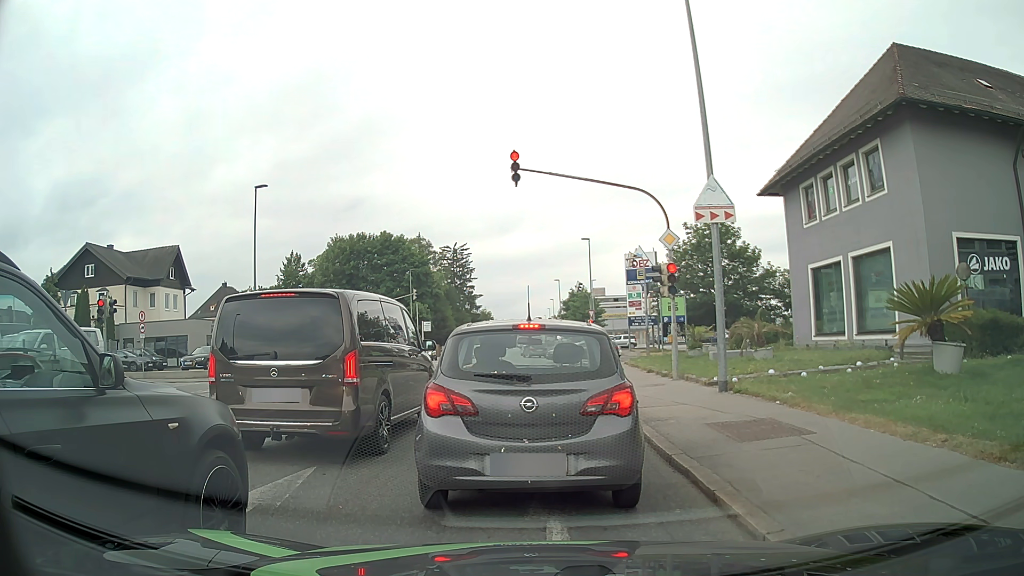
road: tertiary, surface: asphalt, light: Day
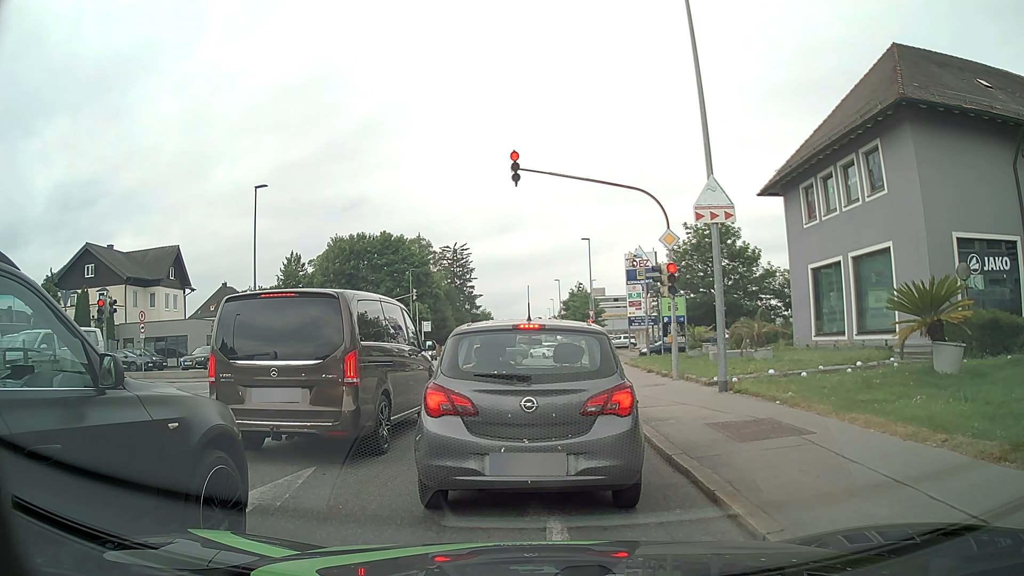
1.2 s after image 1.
(0.0, 0.0) m; 0°
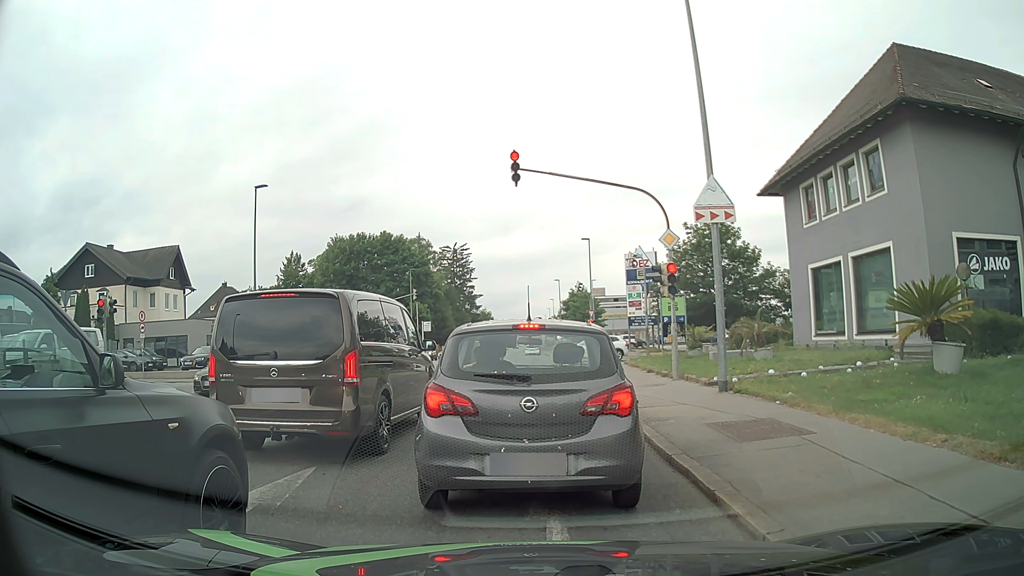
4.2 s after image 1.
(0.0, 0.0) m; 0°
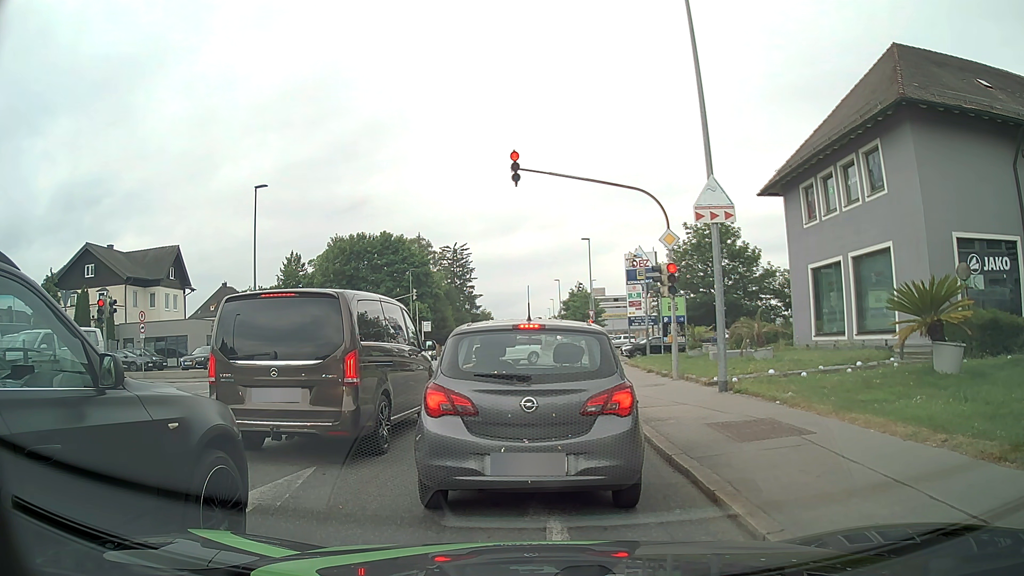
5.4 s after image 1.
(0.0, 0.0) m; 0°
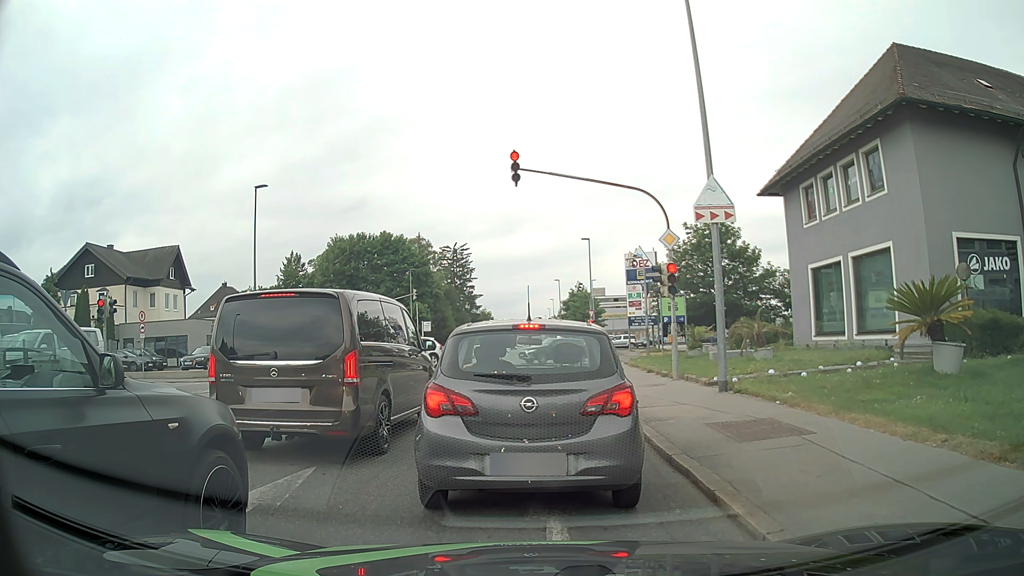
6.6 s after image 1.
(0.0, 0.0) m; 0°
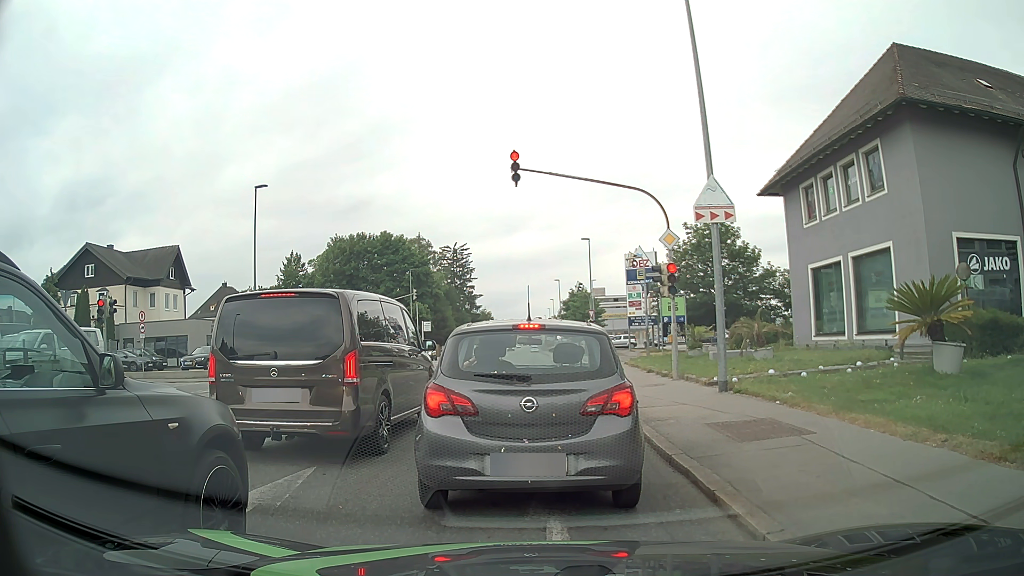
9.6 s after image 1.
(0.0, 0.0) m; 0°
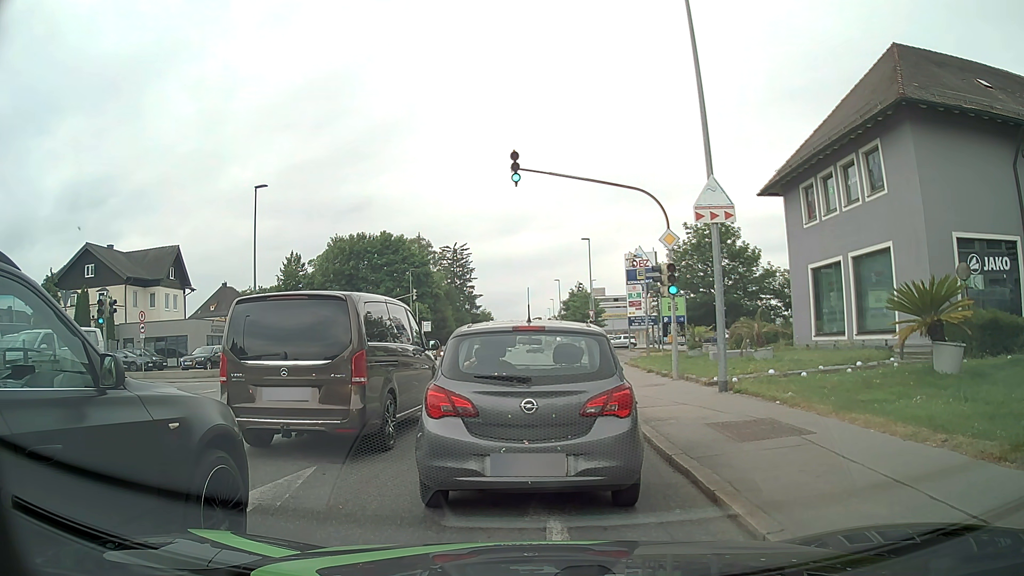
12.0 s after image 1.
(0.0, 0.0) m; 0°
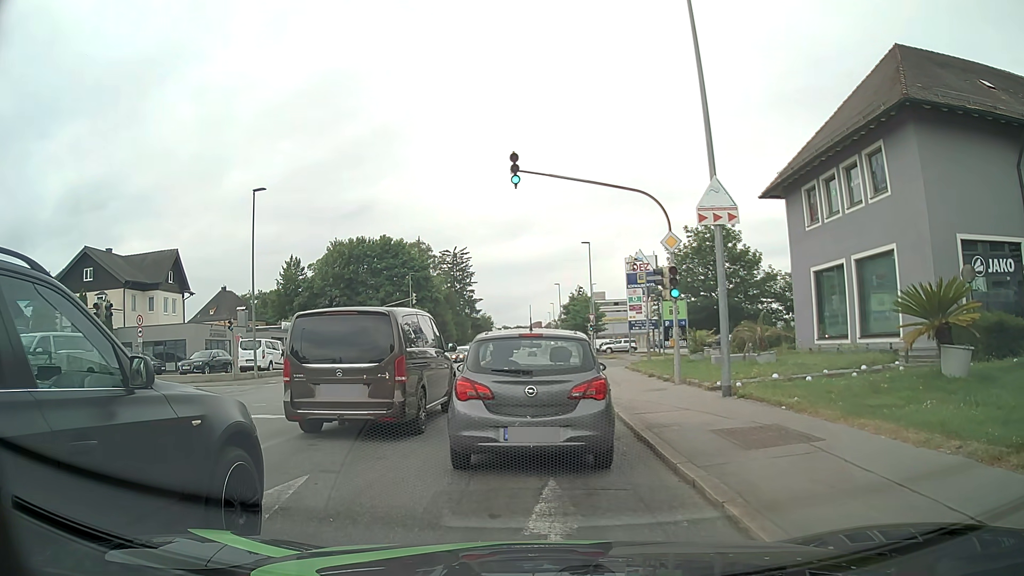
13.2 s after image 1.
(0.0, +0.3) m; 0°
